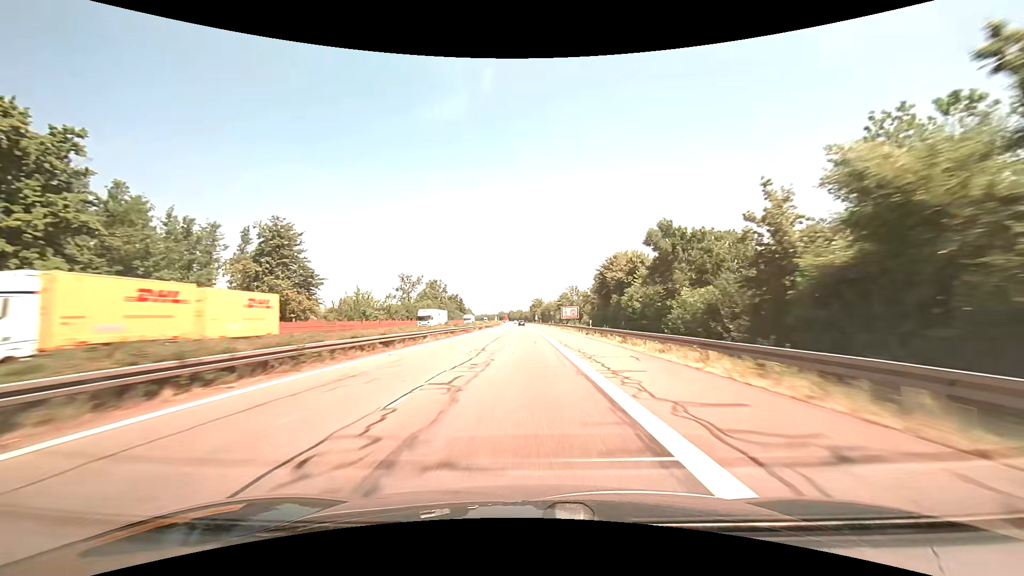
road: motorway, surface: asphalt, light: Day
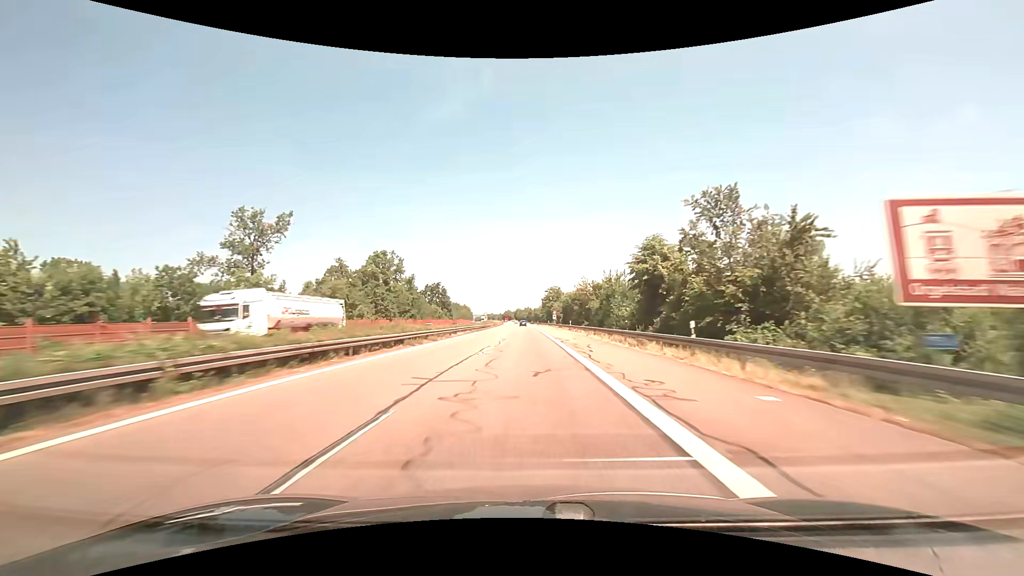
(-0.8, +77.9) m; -1°
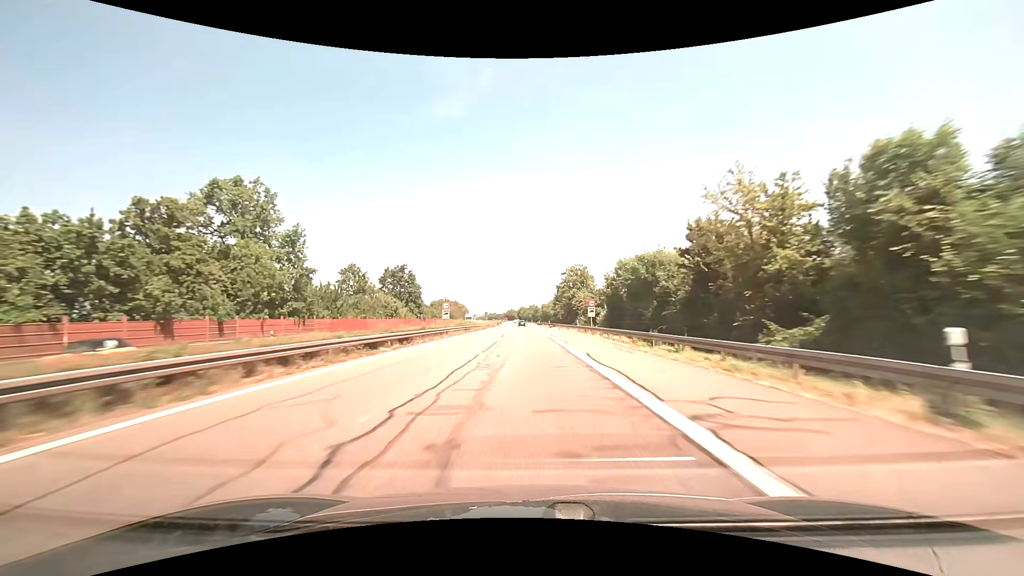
(-0.3, +58.4) m; -1°
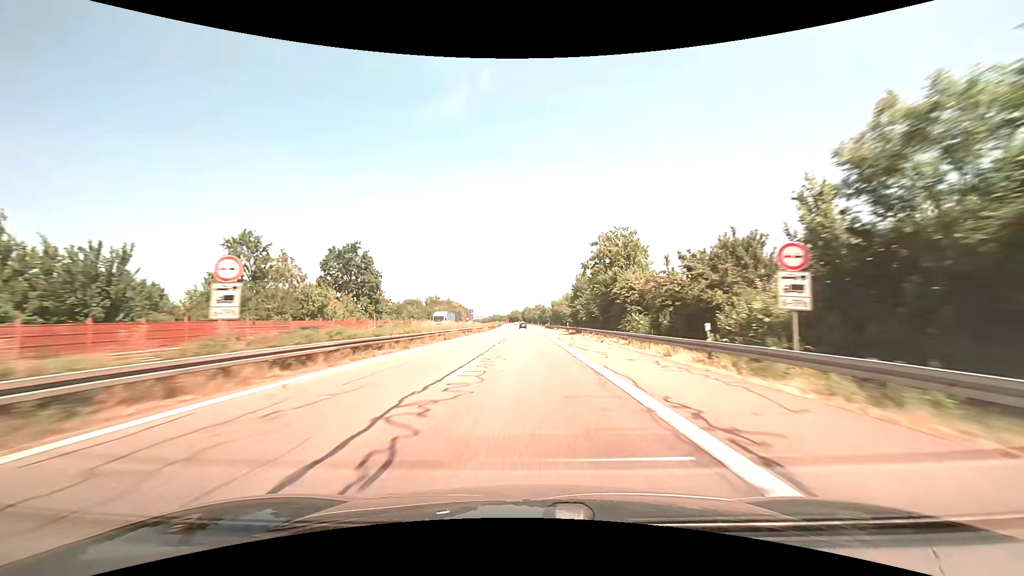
(-0.2, +38.9) m; -1°
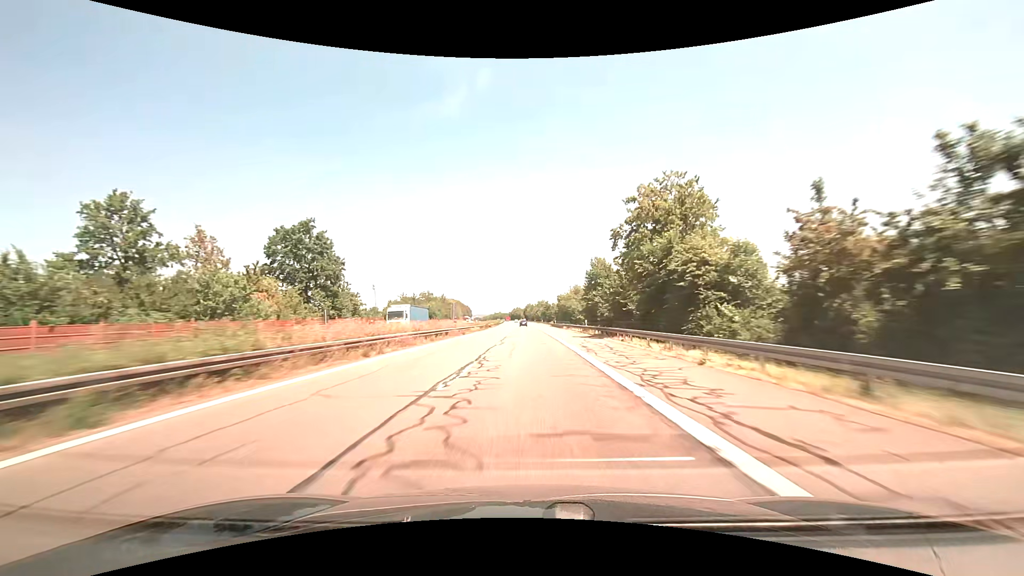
(0.0, +19.5) m; 0°
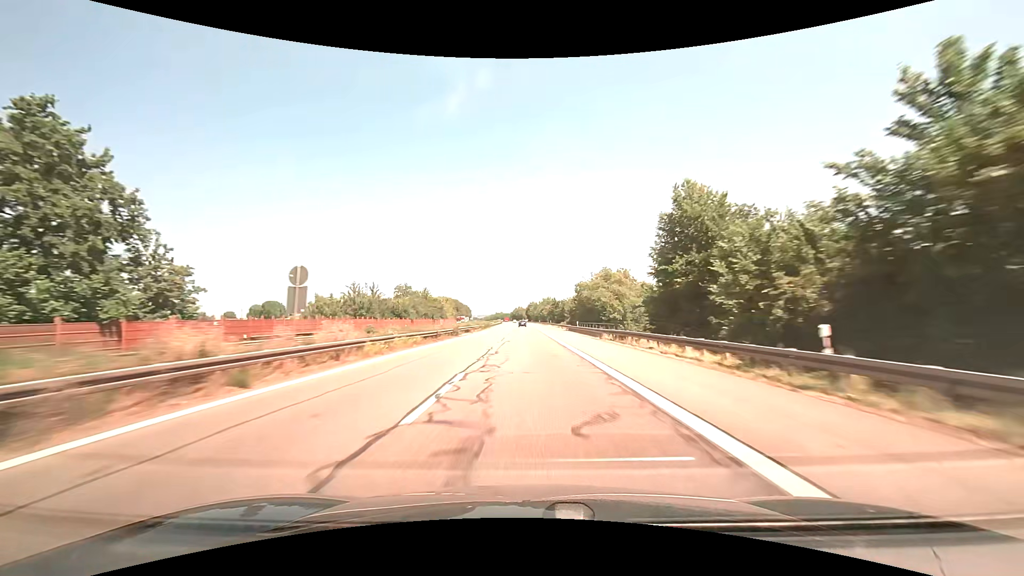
(-0.2, +39.0) m; 0°
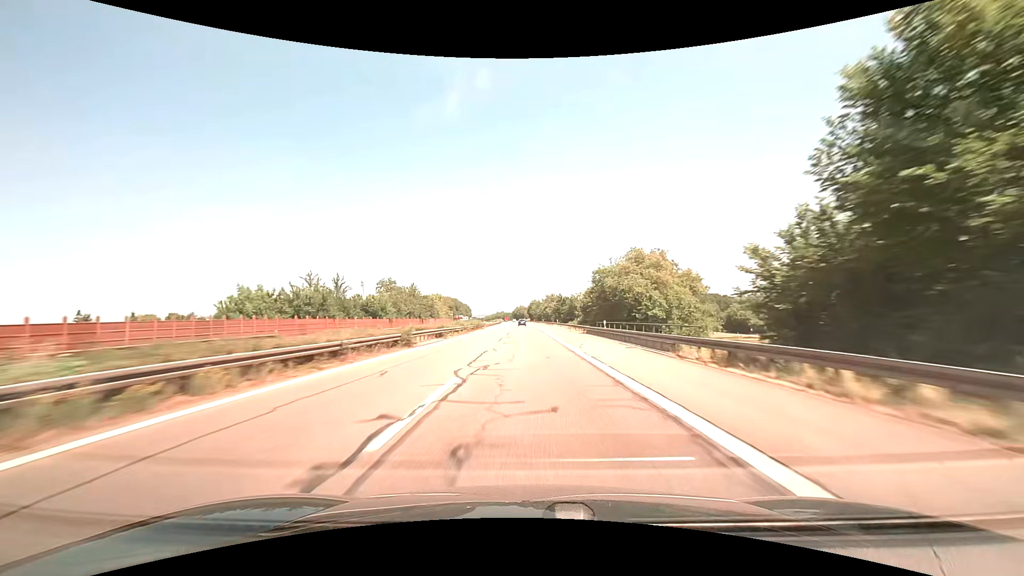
(0.0, +19.5) m; 0°
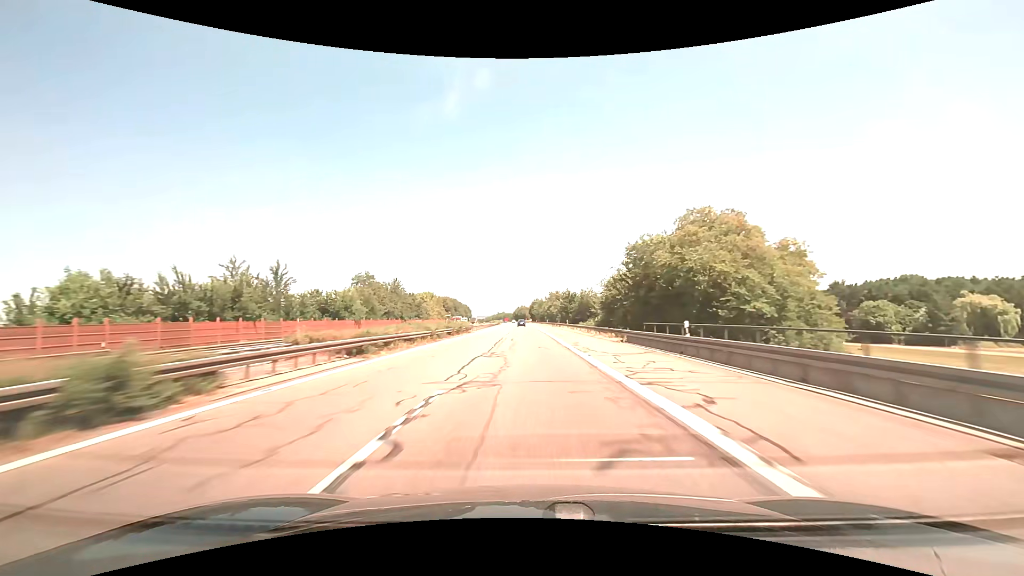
(0.0, +19.5) m; 0°
